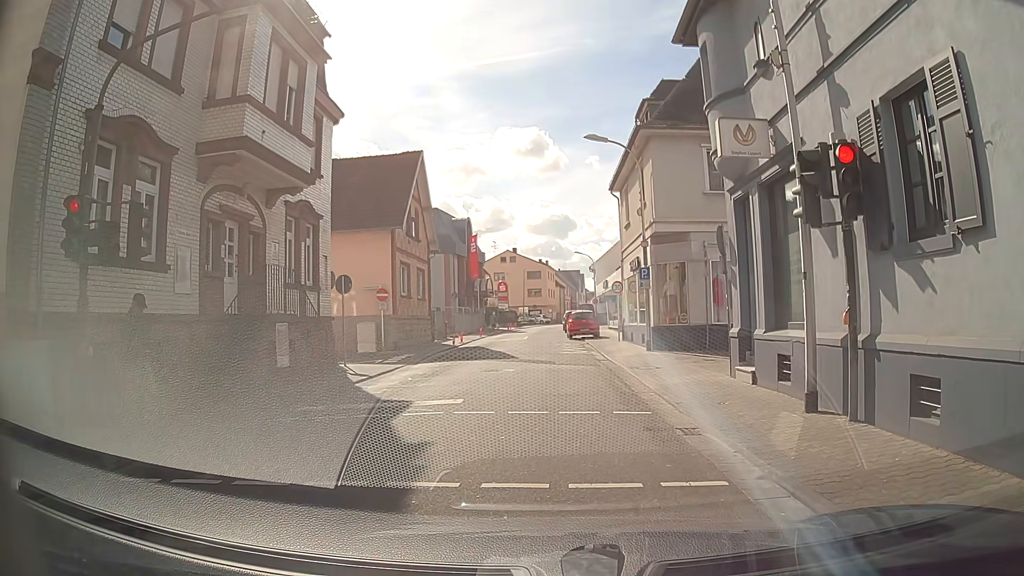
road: tertiary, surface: asphalt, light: Day
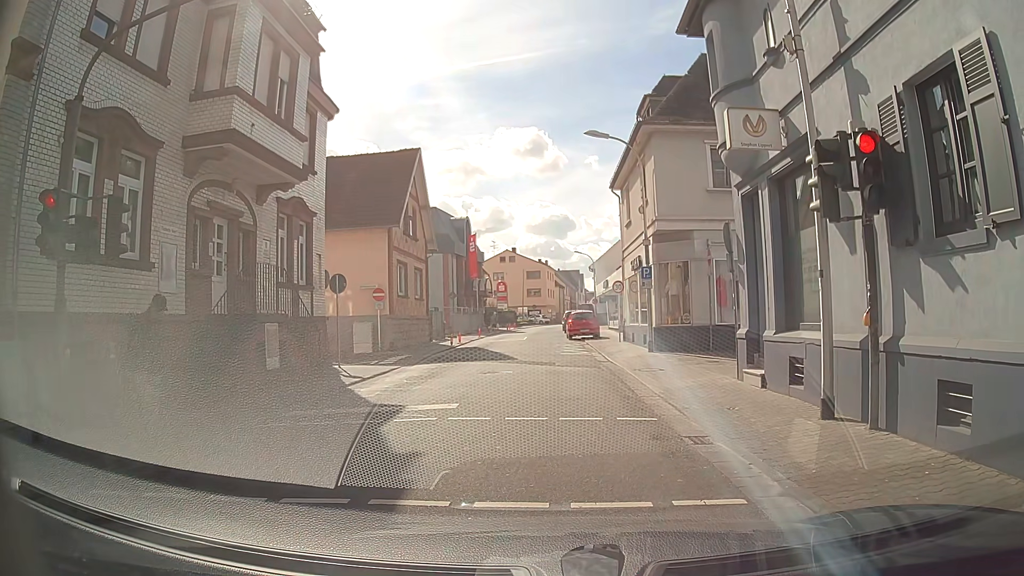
(0.0, +0.5) m; 0°
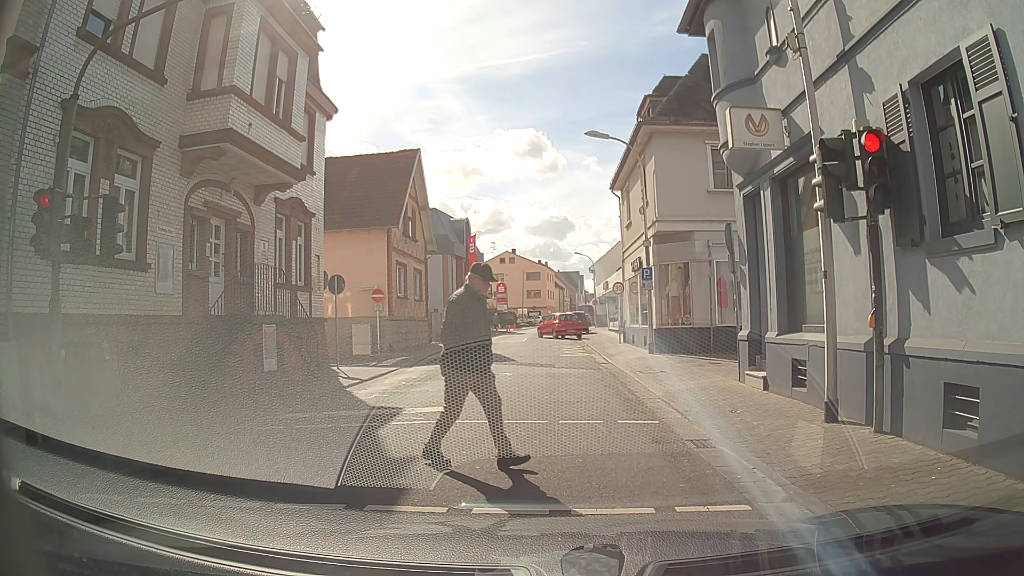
(0.0, +0.2) m; 0°
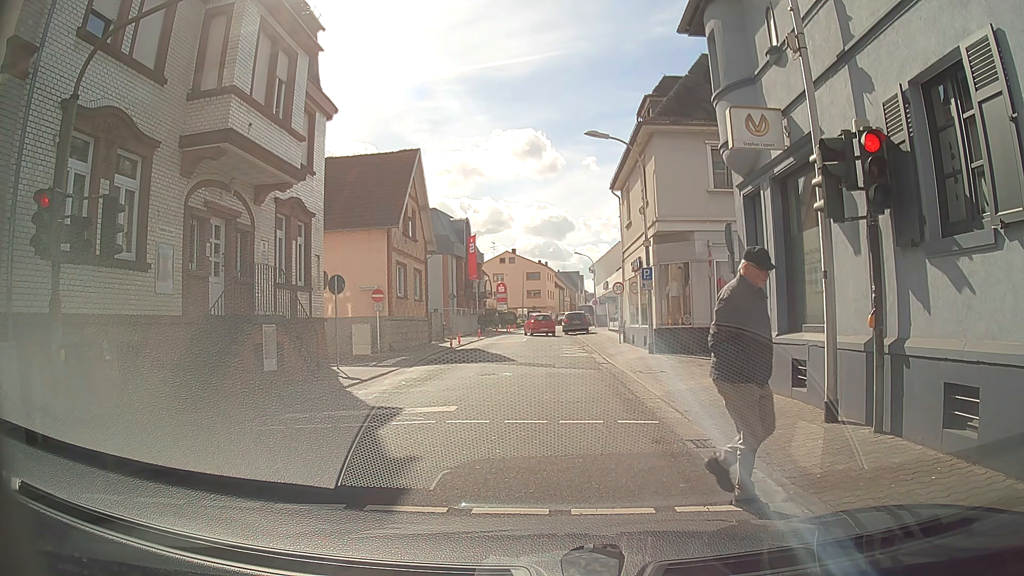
(0.0, 0.0) m; 0°
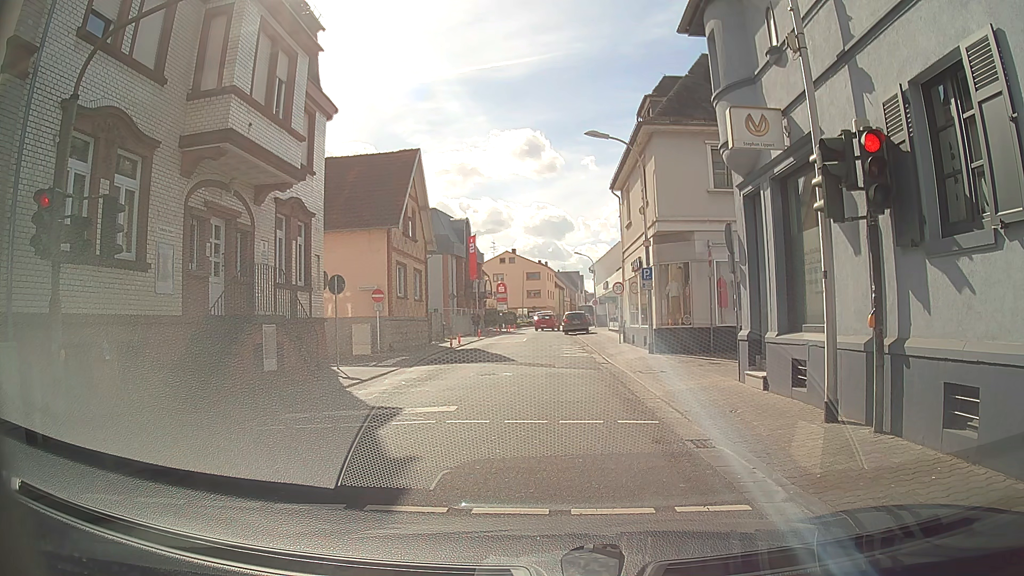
(0.0, 0.0) m; 0°
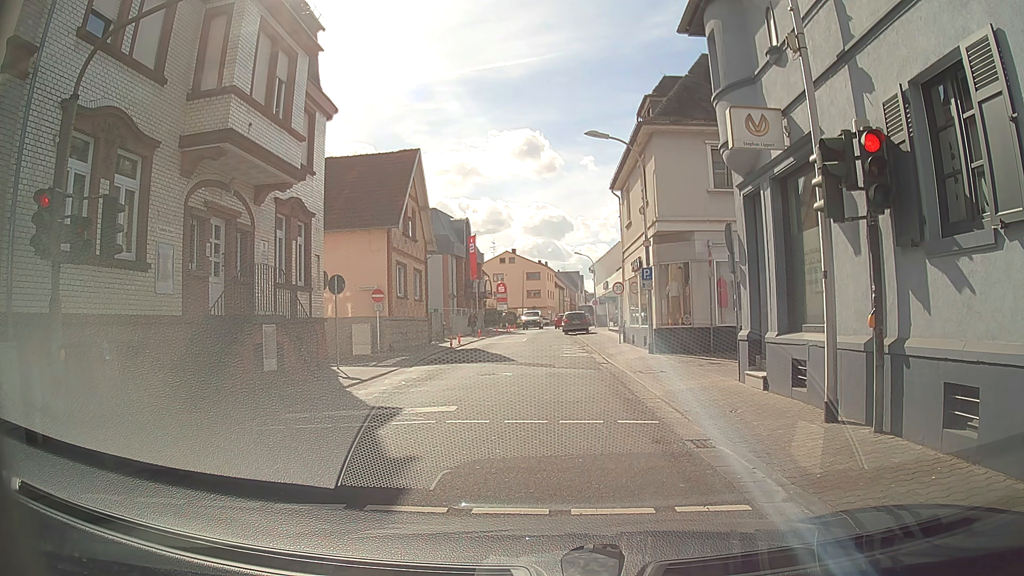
(0.0, 0.0) m; 0°
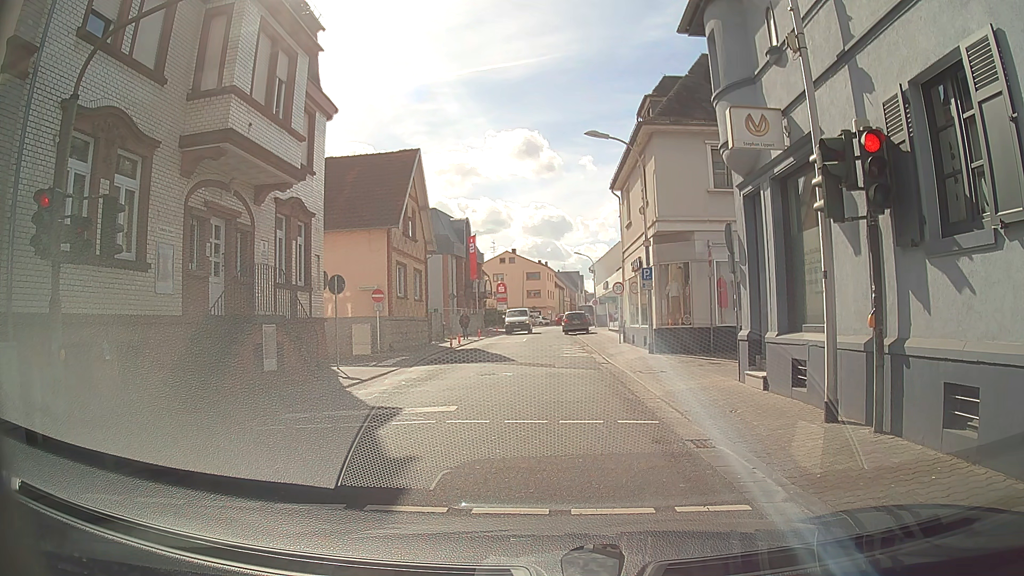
(0.0, 0.0) m; 0°
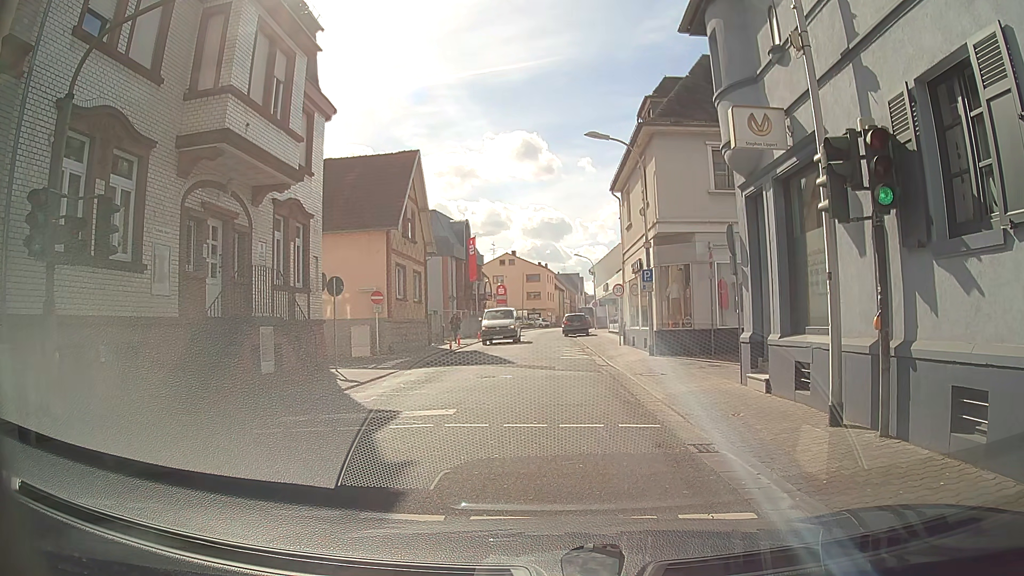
(0.0, +0.1) m; 0°
